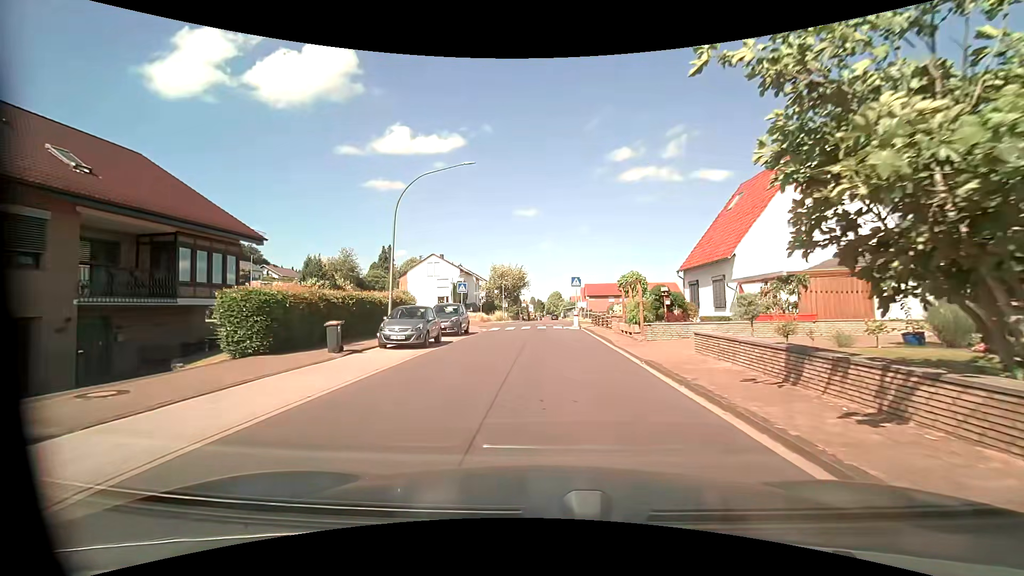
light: Day
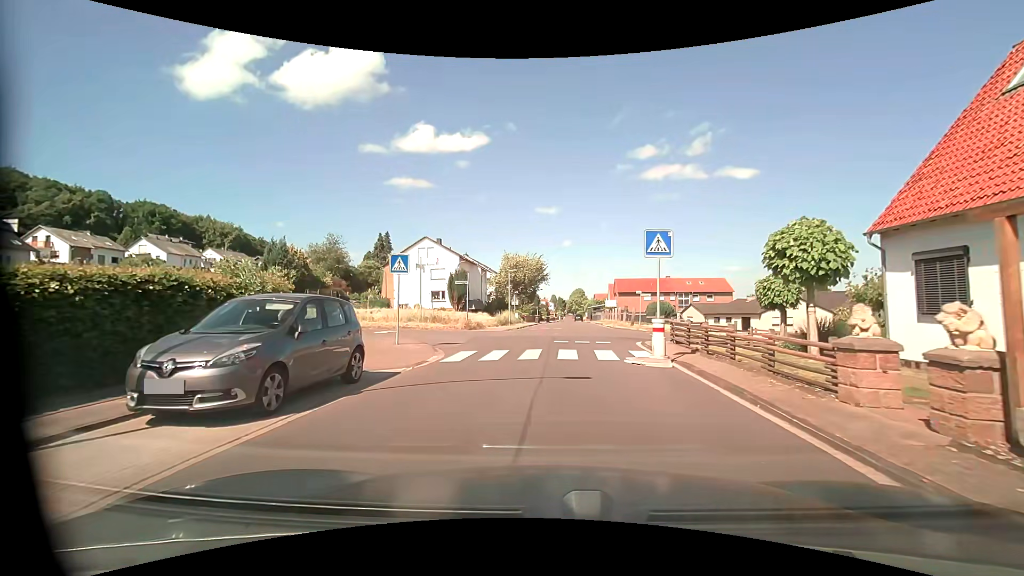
(0.0, +17.9) m; -2°
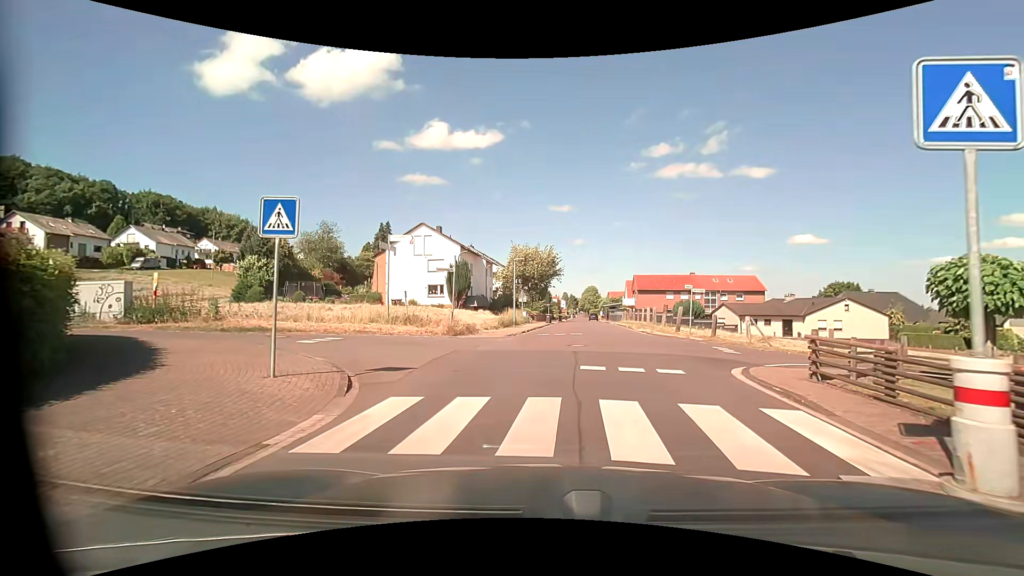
(-0.1, +8.0) m; -1°
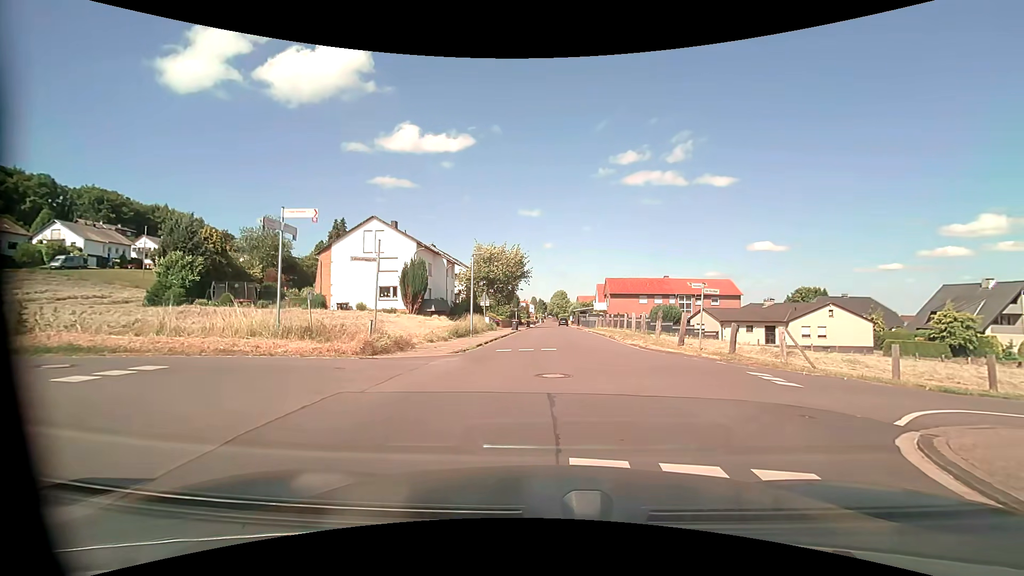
(0.0, +6.1) m; +2°
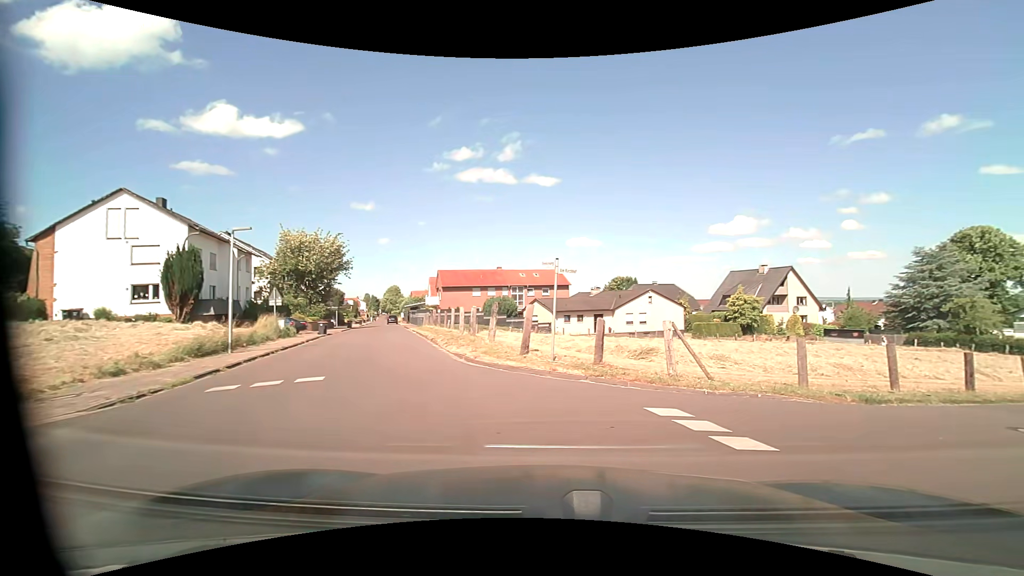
(+0.8, +6.8) m; +18°
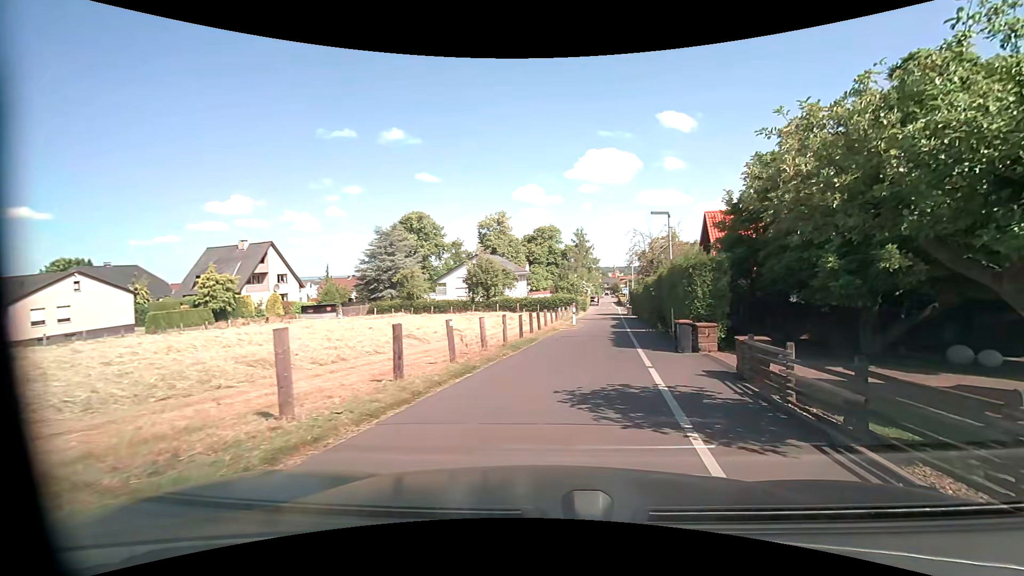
(+3.8, +7.3) m; +53°
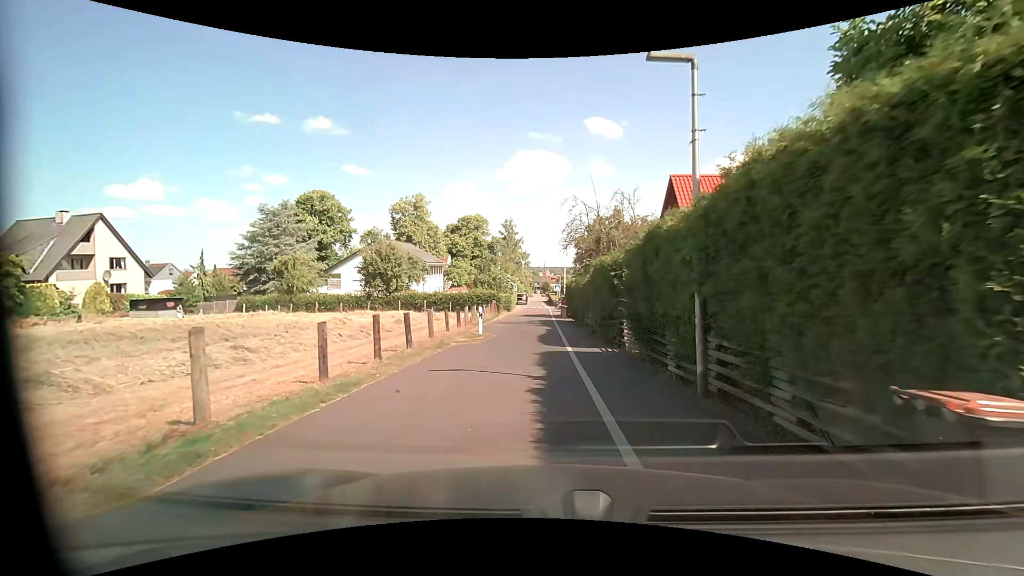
(+1.5, +12.6) m; +8°
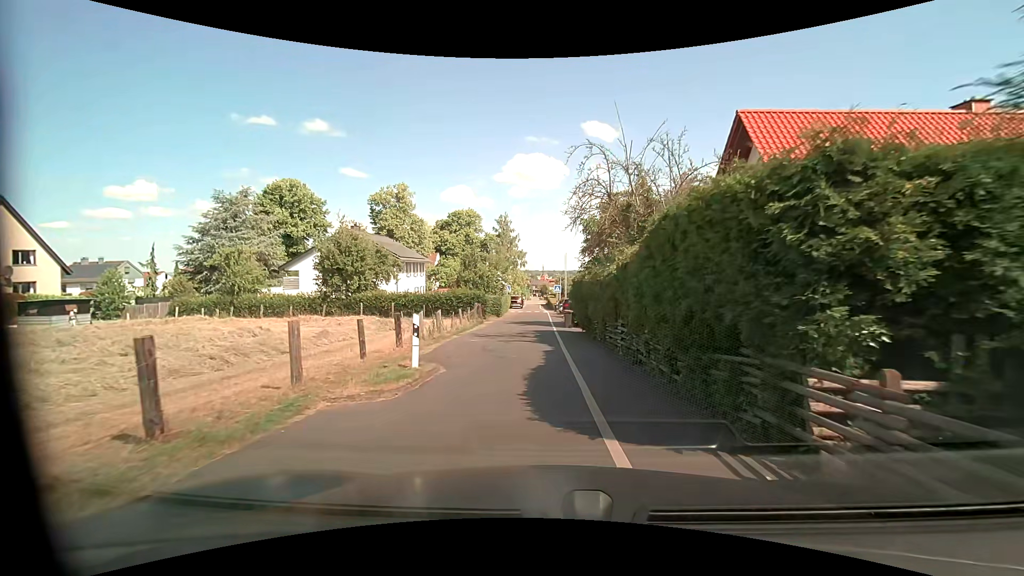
(0.0, +9.8) m; +1°
(0, +10) (-1, +20) (-1, +30) (-1, +40) (-1, +50) (-1, +60) (-2, +70) (-2, +80) (-3, +90) (-2, +100) m
